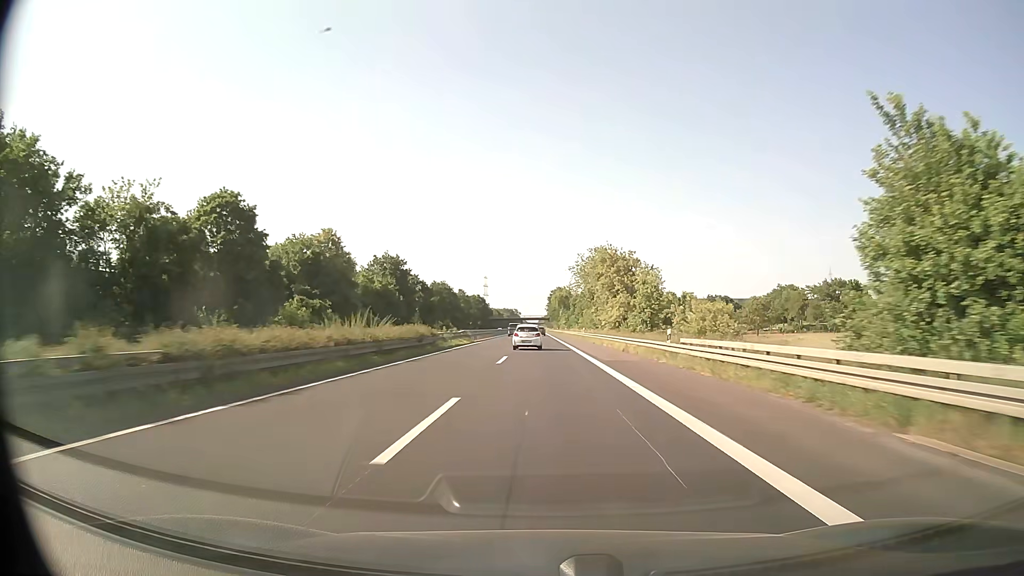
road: trunk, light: Day
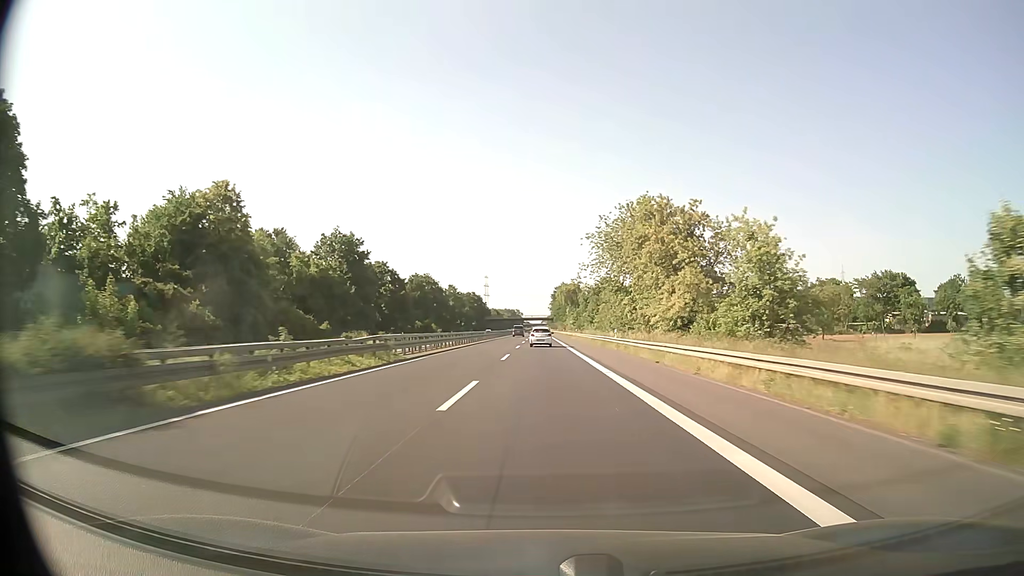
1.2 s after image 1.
(0.0, +31.6) m; 0°
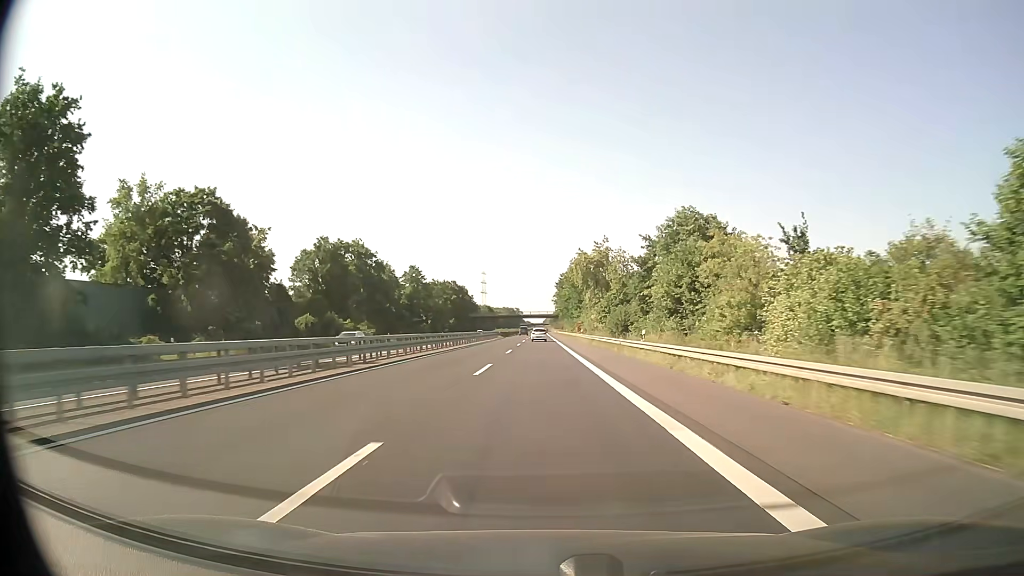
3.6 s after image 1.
(-0.1, +63.2) m; 0°
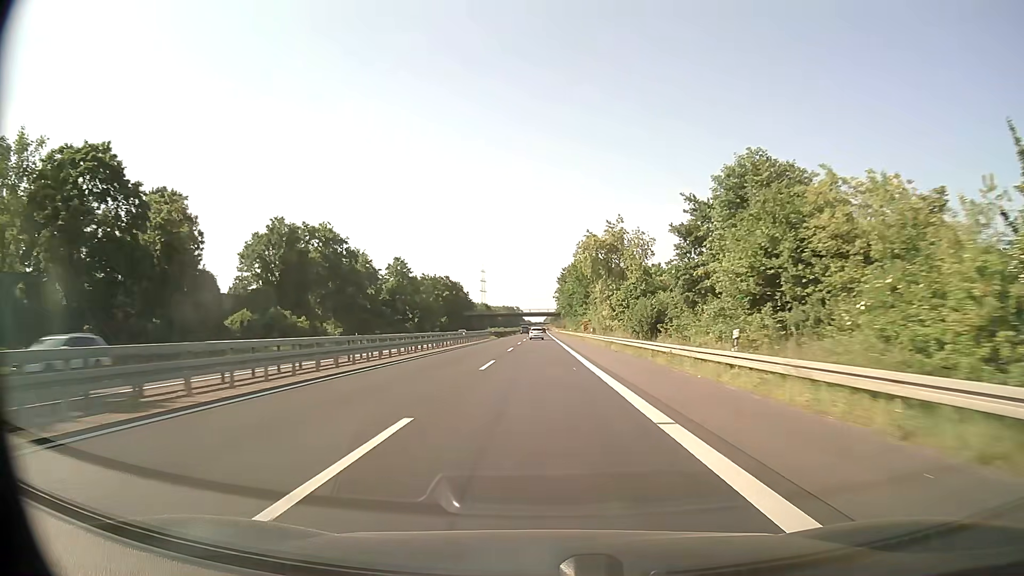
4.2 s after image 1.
(0.0, +15.8) m; 0°
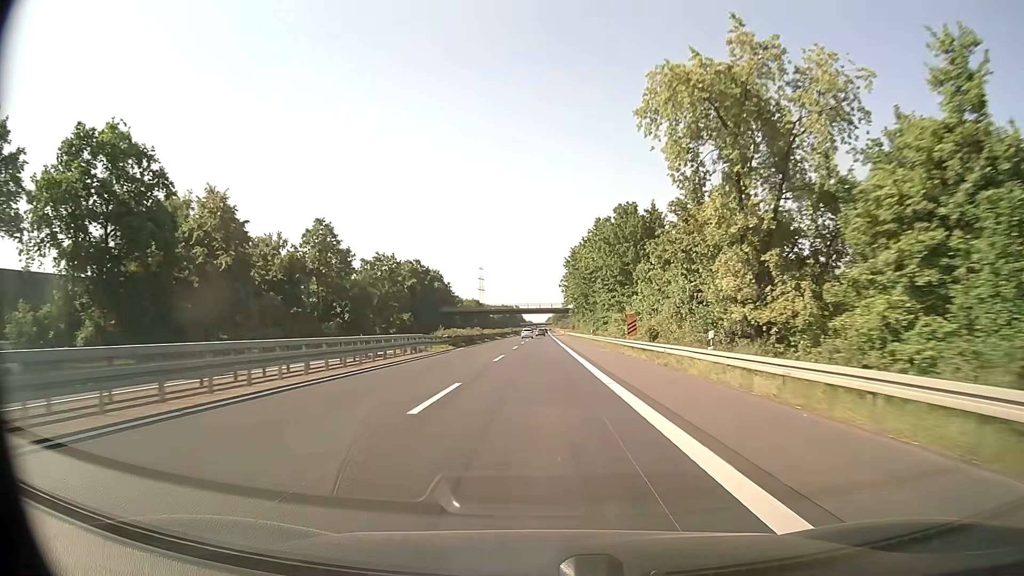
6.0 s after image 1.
(0.0, +47.4) m; 0°
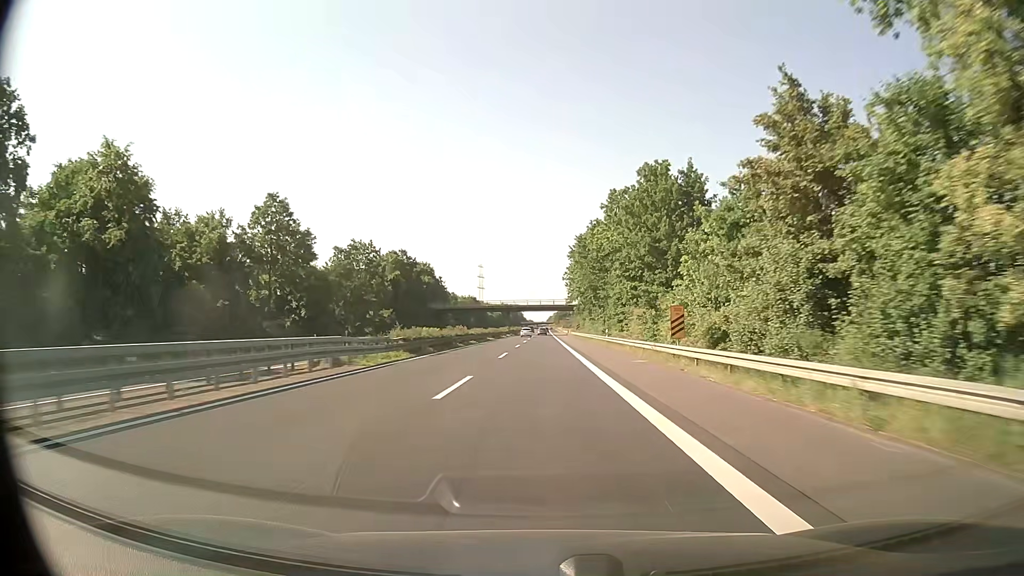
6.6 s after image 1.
(0.0, +15.8) m; 0°
(0, +10) (0, +20) (0, +30) (0, +40) (0, +50) (0, +60) (0, +70) (0, +80) (0, +90) (0, +100) m
